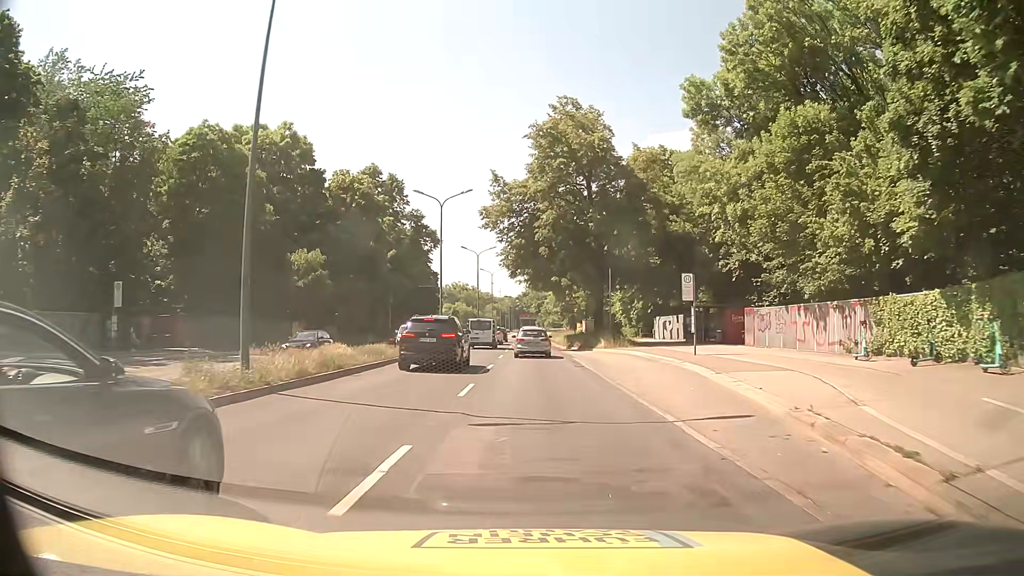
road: trunk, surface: asphalt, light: Day
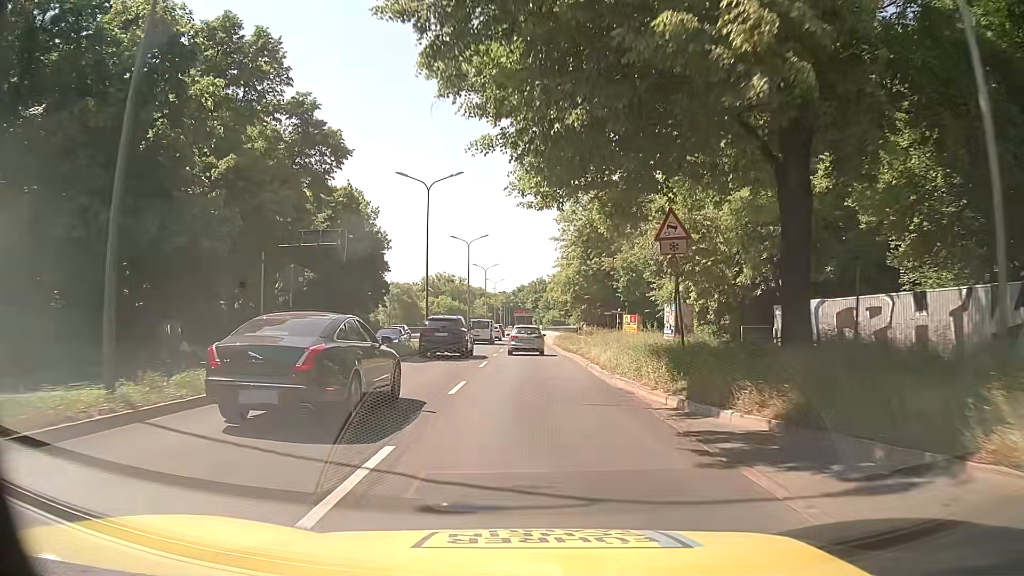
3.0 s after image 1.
(0.0, +36.4) m; +1°
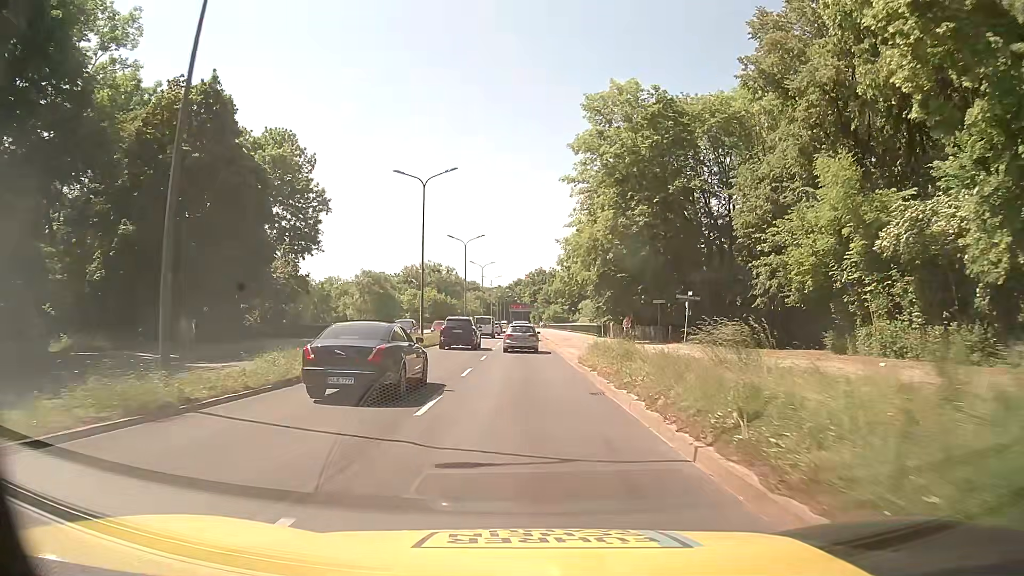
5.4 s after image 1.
(-0.2, +29.8) m; 0°
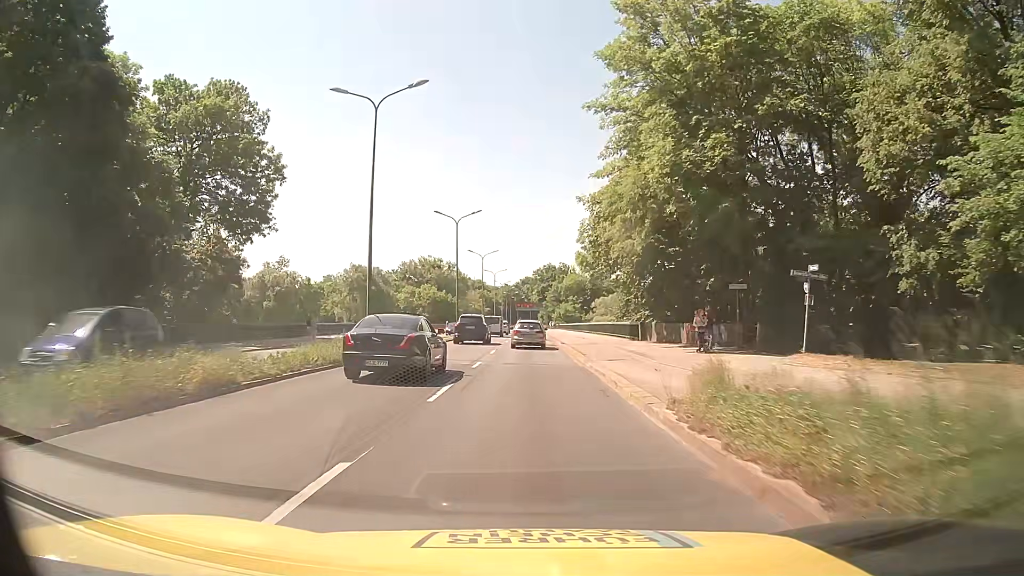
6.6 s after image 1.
(-0.1, +15.5) m; -1°
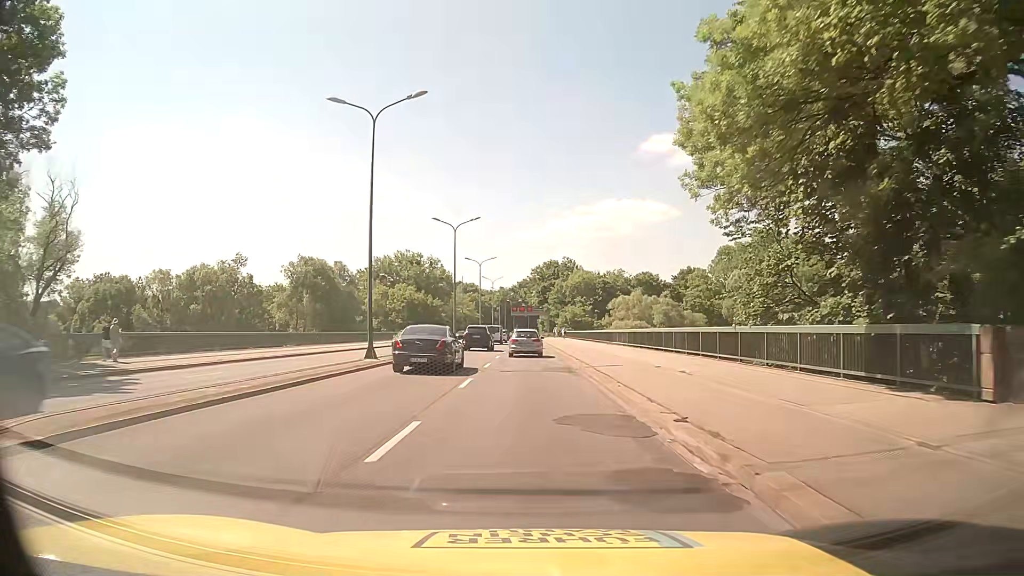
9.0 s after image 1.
(+0.2, +31.5) m; 0°
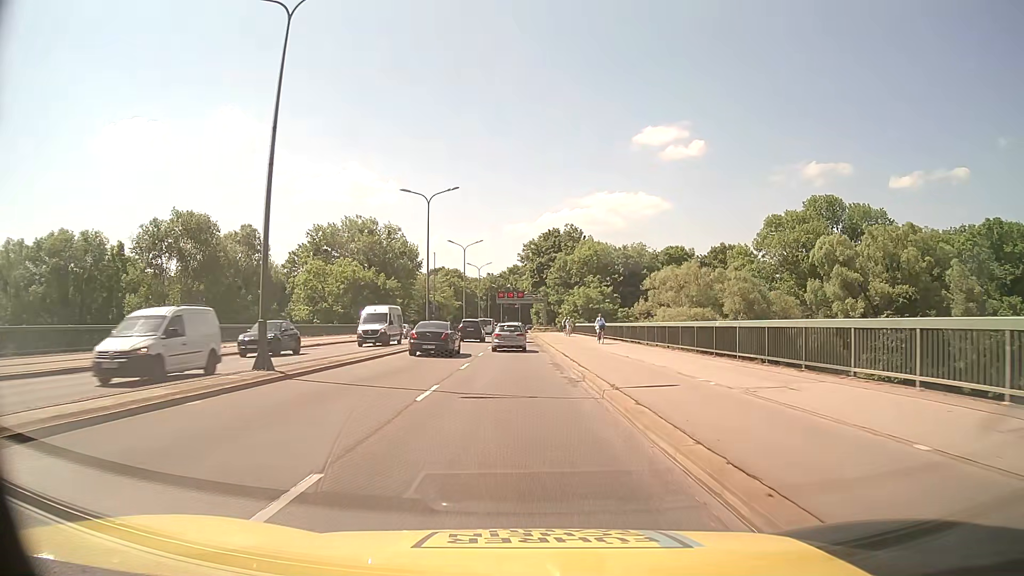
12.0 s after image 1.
(+0.3, +39.8) m; +1°
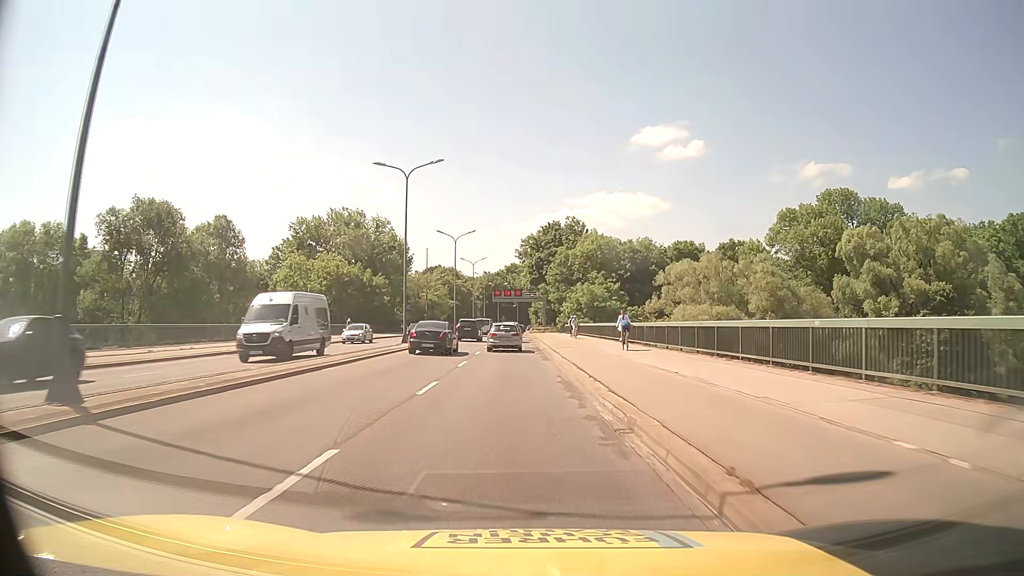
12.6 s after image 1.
(0.0, +7.9) m; 0°
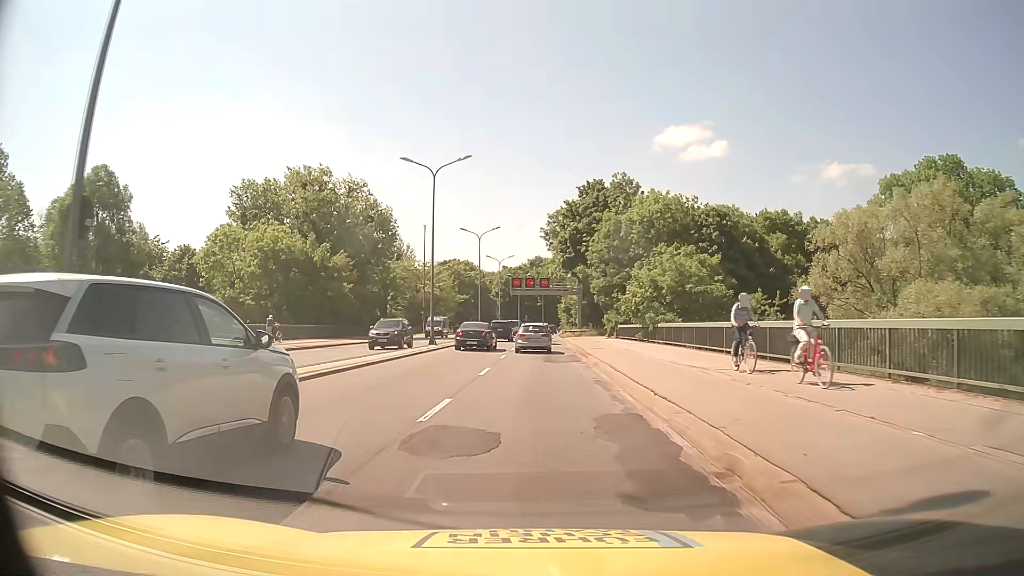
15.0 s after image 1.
(-0.7, +30.8) m; -2°
(0, +10) (0, +20) (0, +30) (0, +40) (+1, +50) (+1, +60) (+1, +70) (+1, +80) (+2, +90) (+2, +100) m
